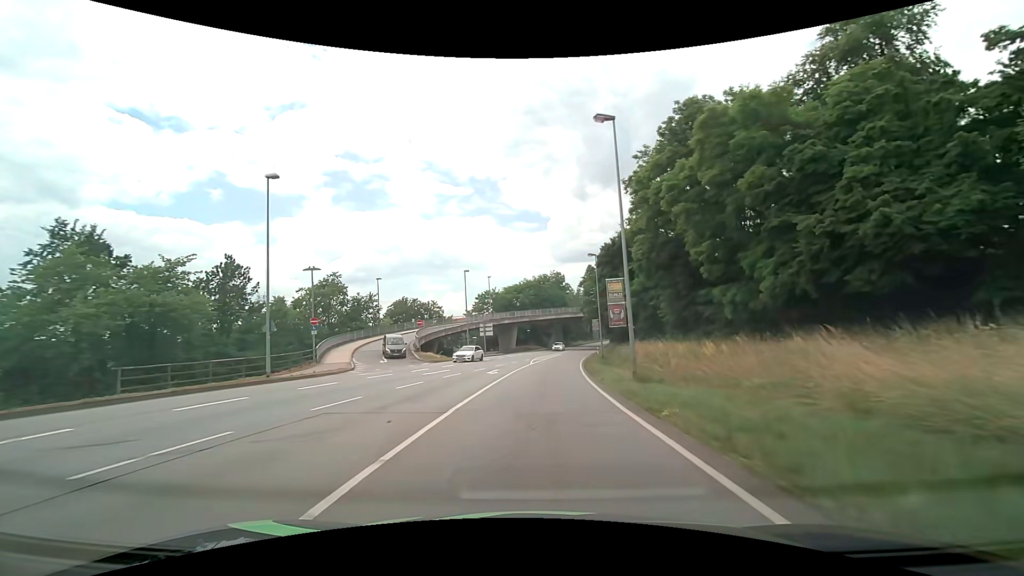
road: primary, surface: asphalt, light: Day
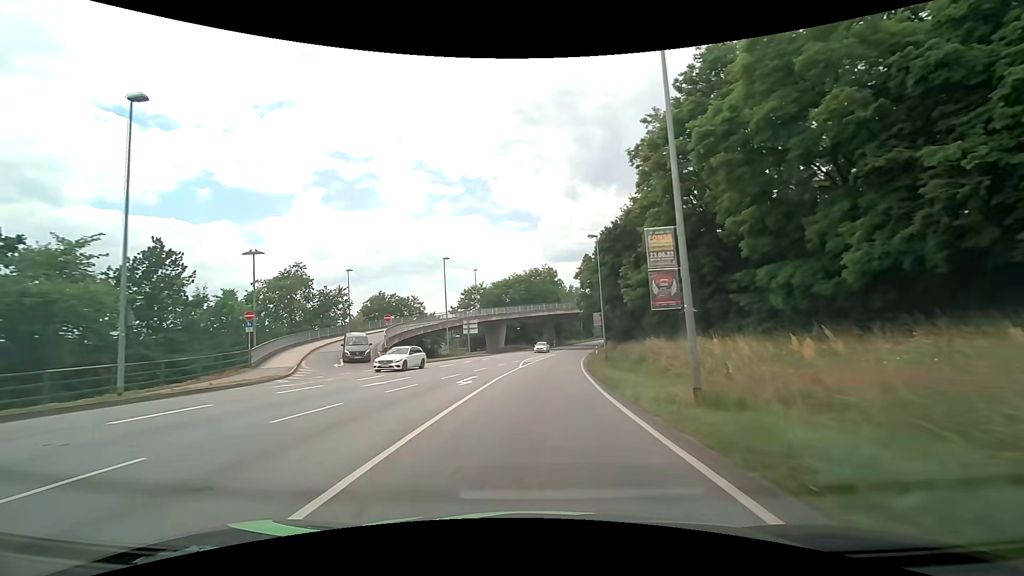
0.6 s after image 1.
(0.0, +8.0) m; +1°
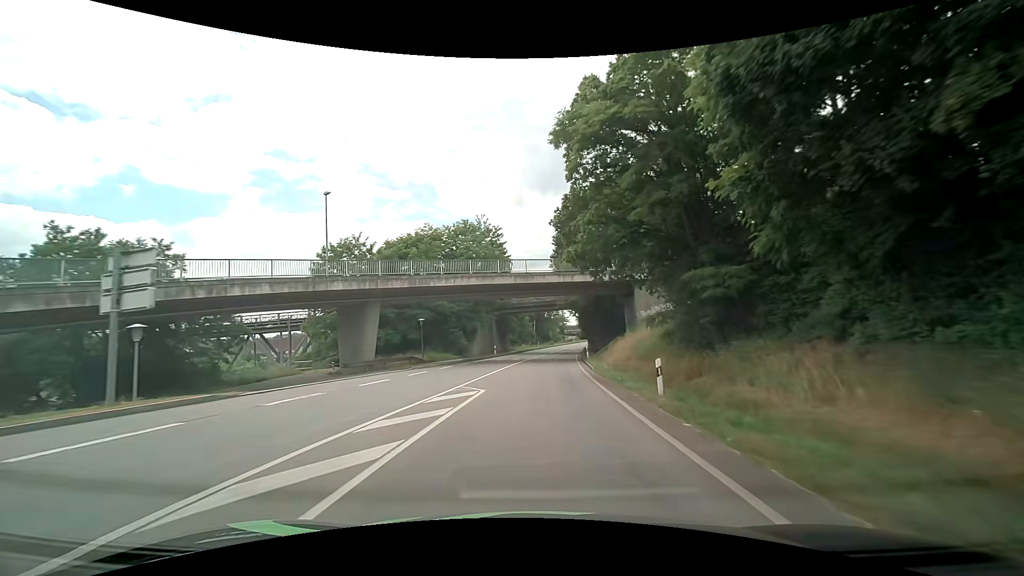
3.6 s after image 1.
(+2.5, +45.1) m; +6°
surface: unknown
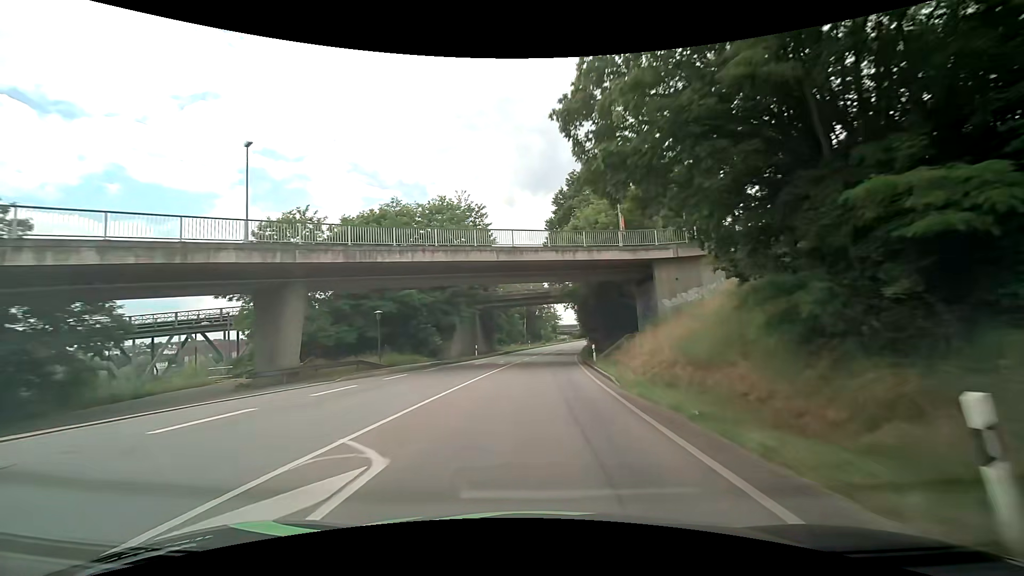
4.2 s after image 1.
(+0.1, +9.8) m; +1°
